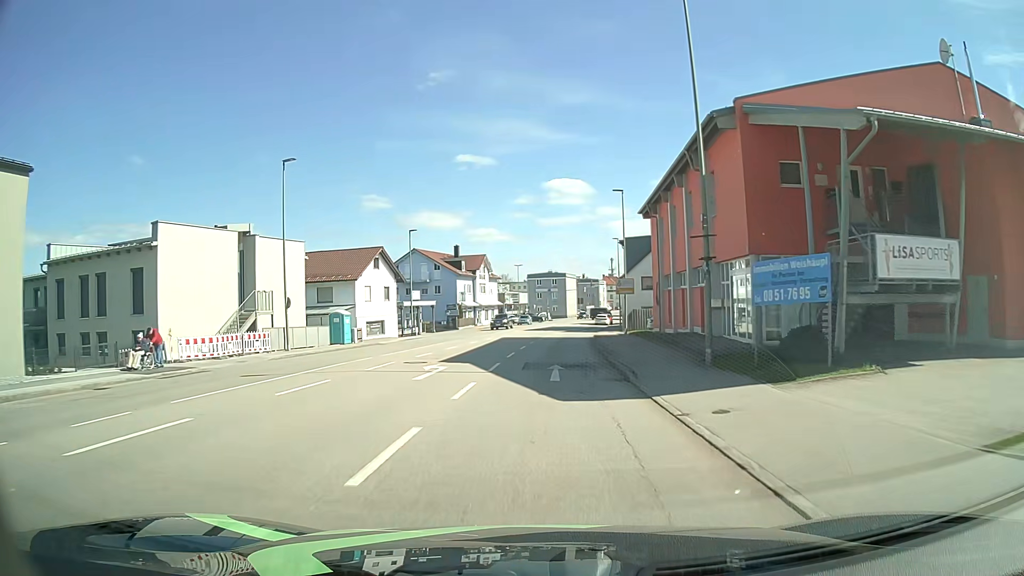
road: tertiary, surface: asphalt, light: Day
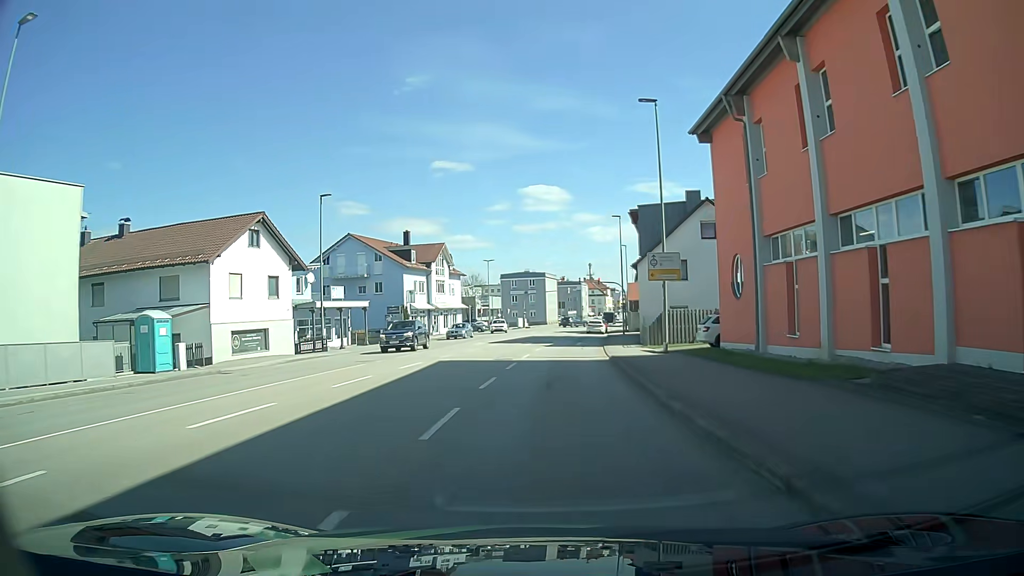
(+0.2, +21.4) m; +2°
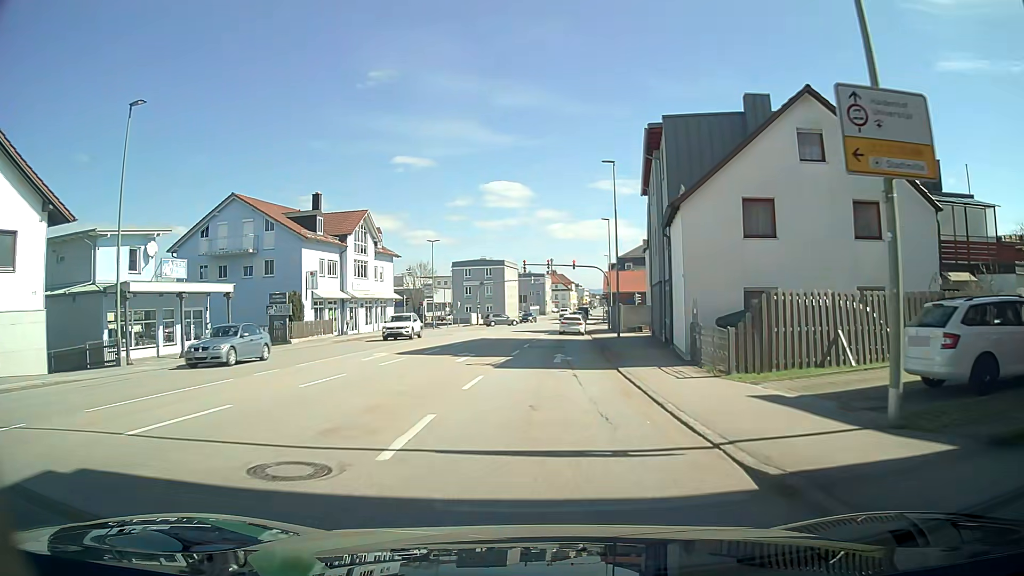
(+0.5, +19.3) m; +3°
